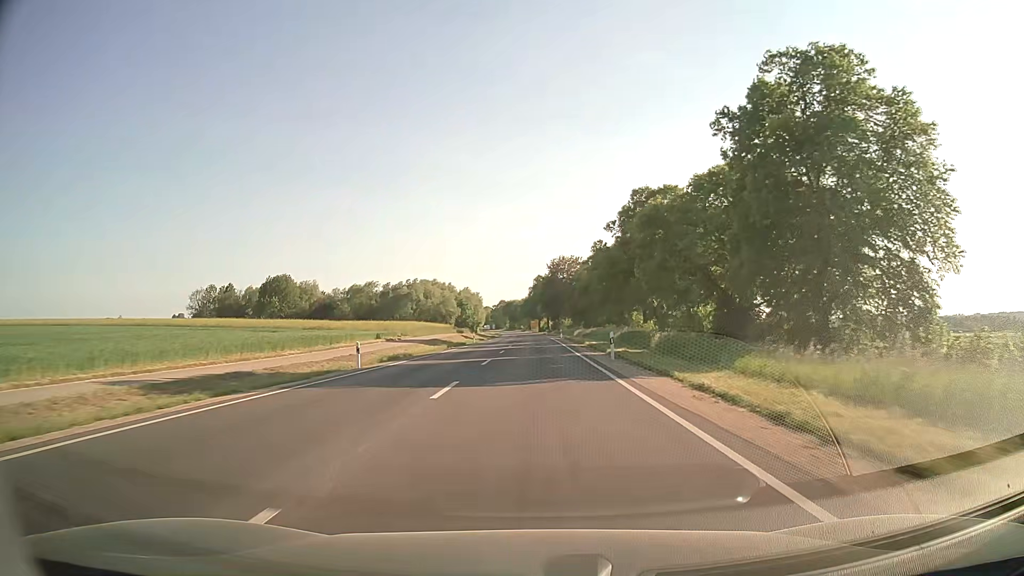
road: secondary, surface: asphalt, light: Day
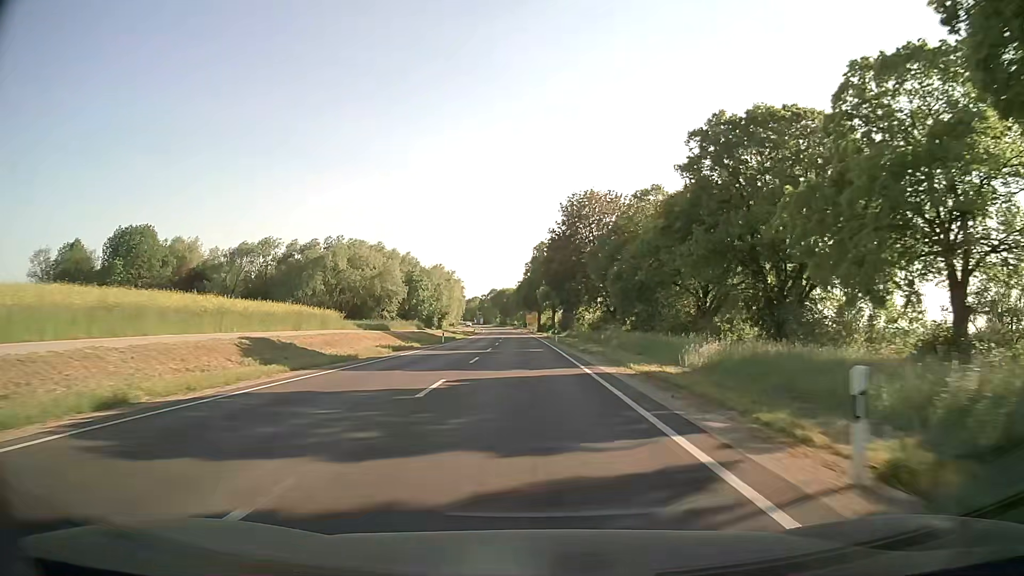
(+0.4, +70.7) m; 0°
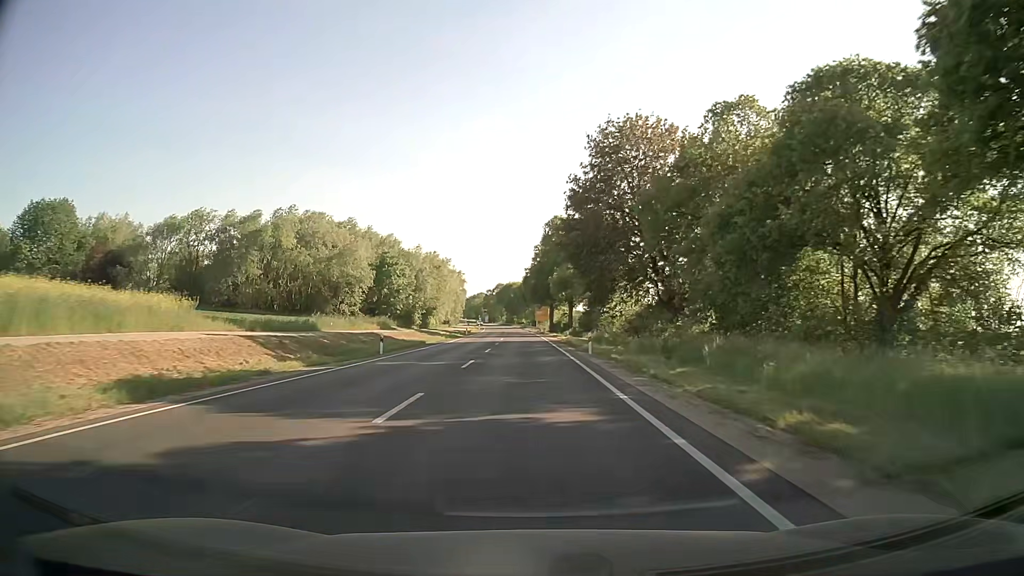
(-0.1, +27.1) m; 0°
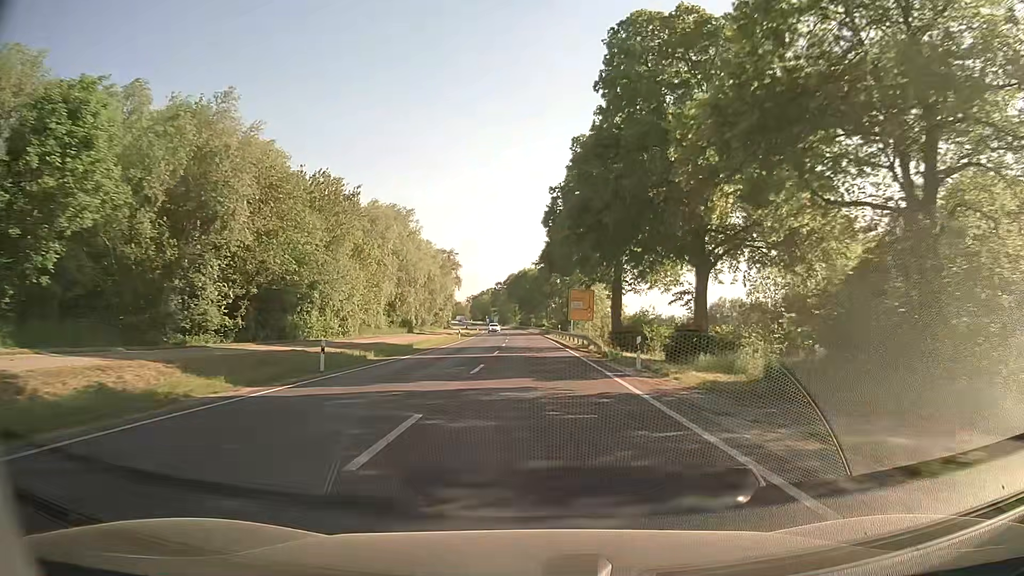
(-1.7, +63.6) m; -3°
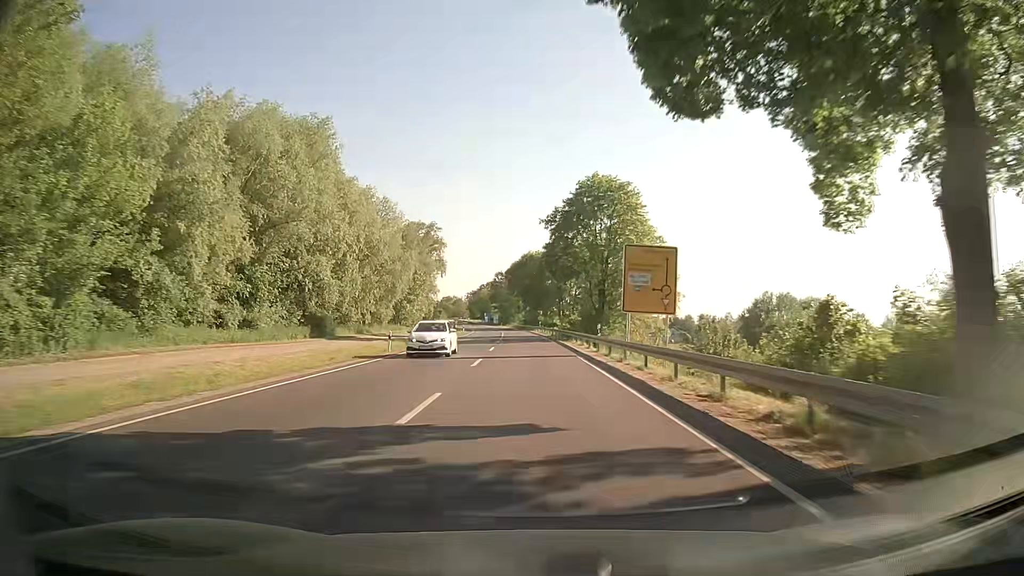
(+0.3, +35.5) m; 0°
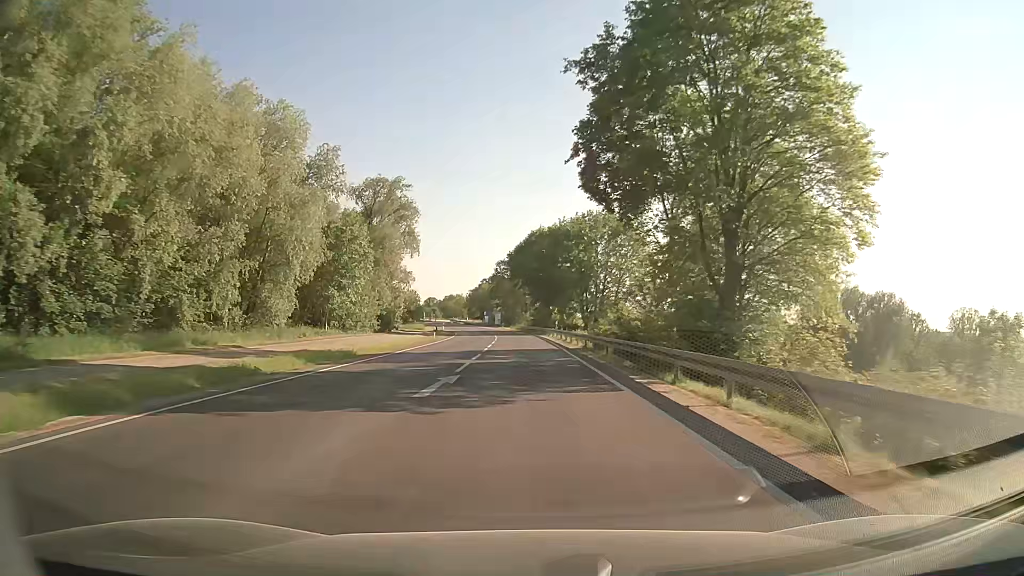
(-0.5, +32.9) m; -1°
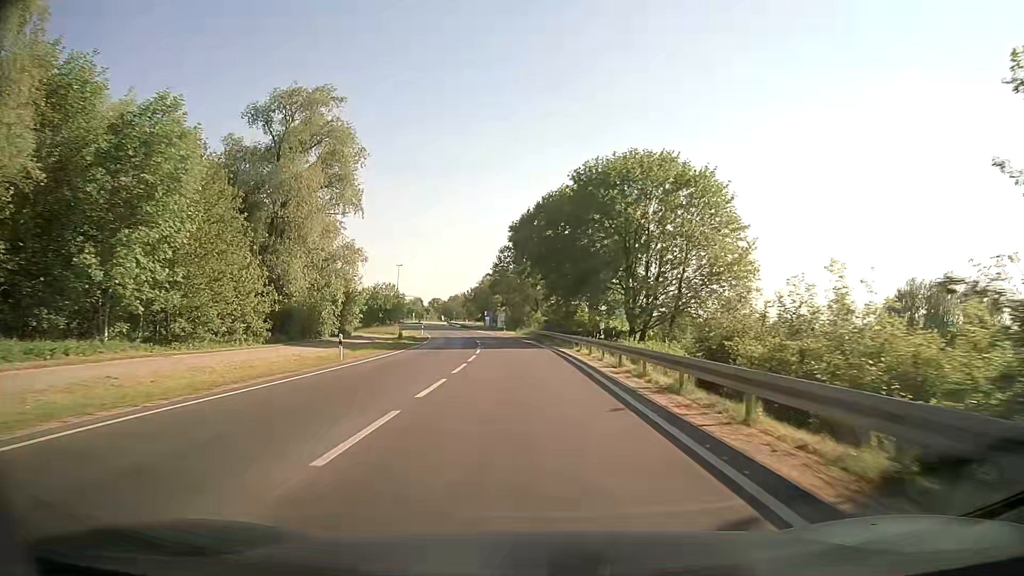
(-0.3, +29.6) m; -1°
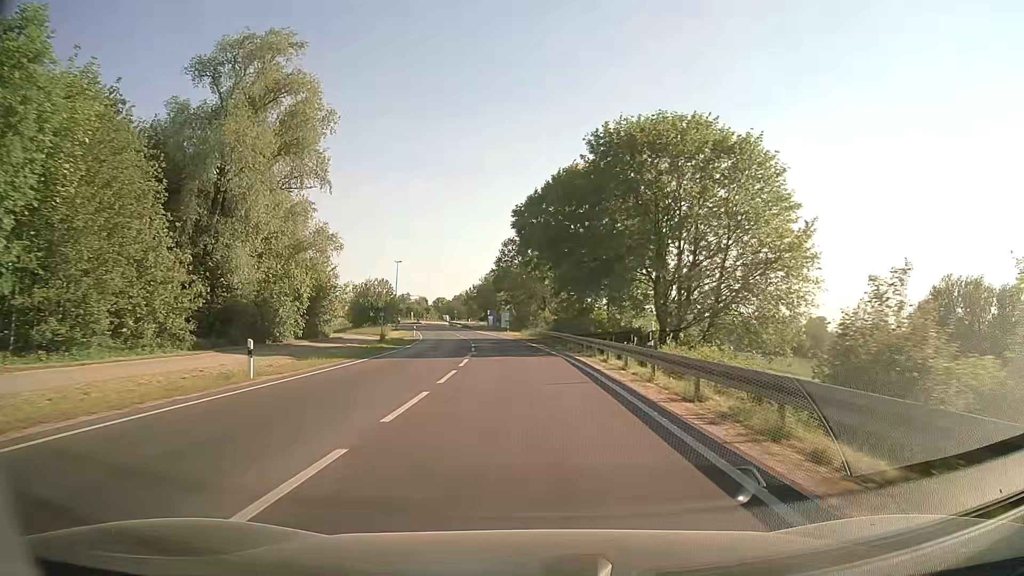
(0.0, +9.3) m; 0°
(0, +10) (0, +20) (-1, +30) (-2, +40) (-3, +50) (-4, +60) (-6, +70) (-7, +80) (-9, +89) (-12, +99) m
